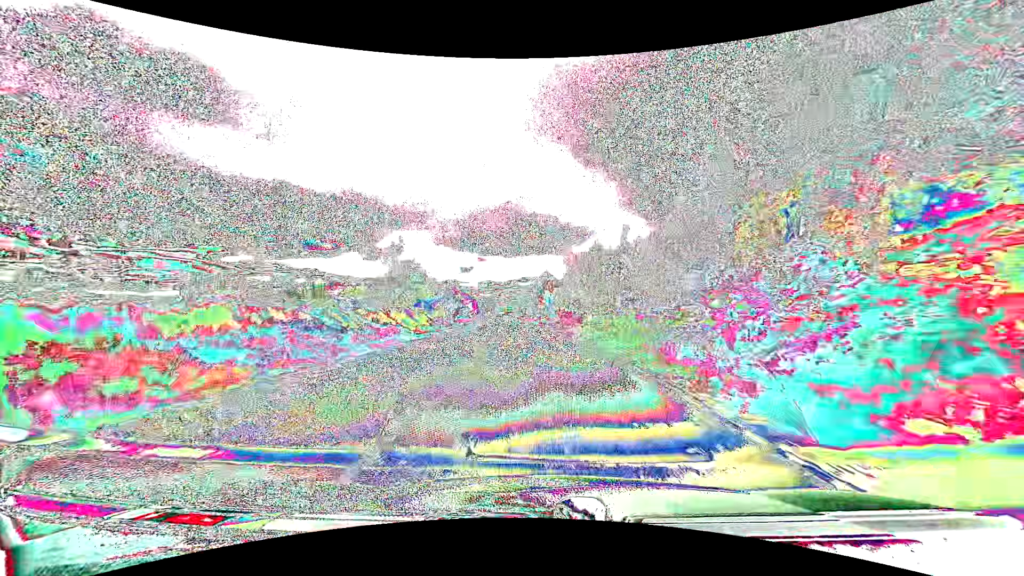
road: primary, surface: asphalt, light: Day
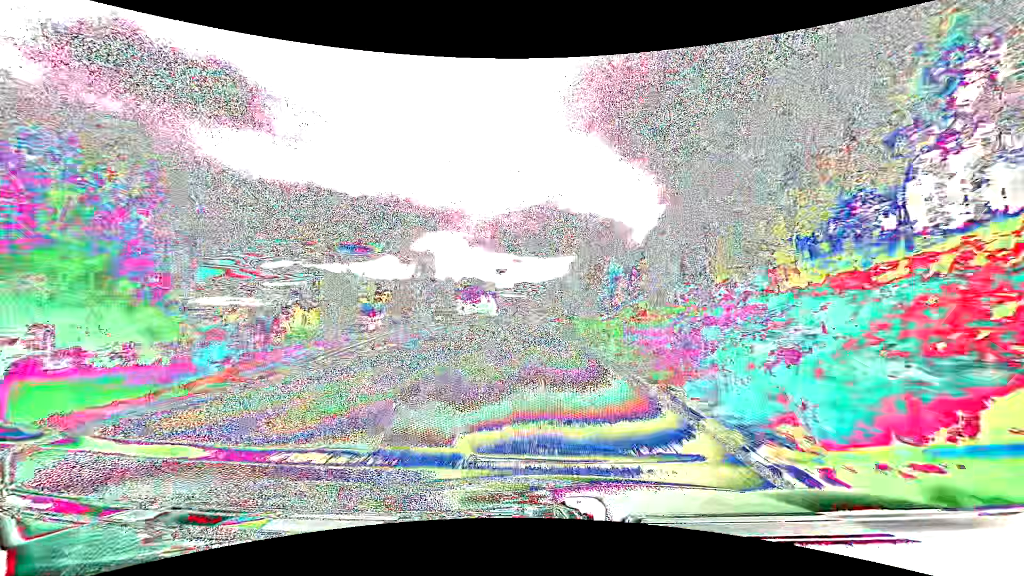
(-1.9, +58.3) m; -4°
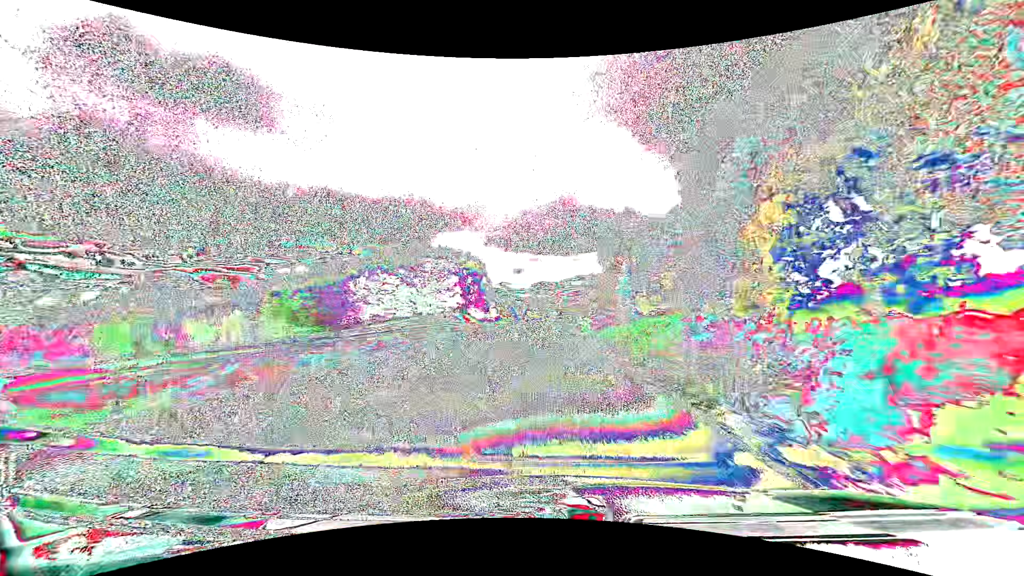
(-1.7, +72.1) m; -2°
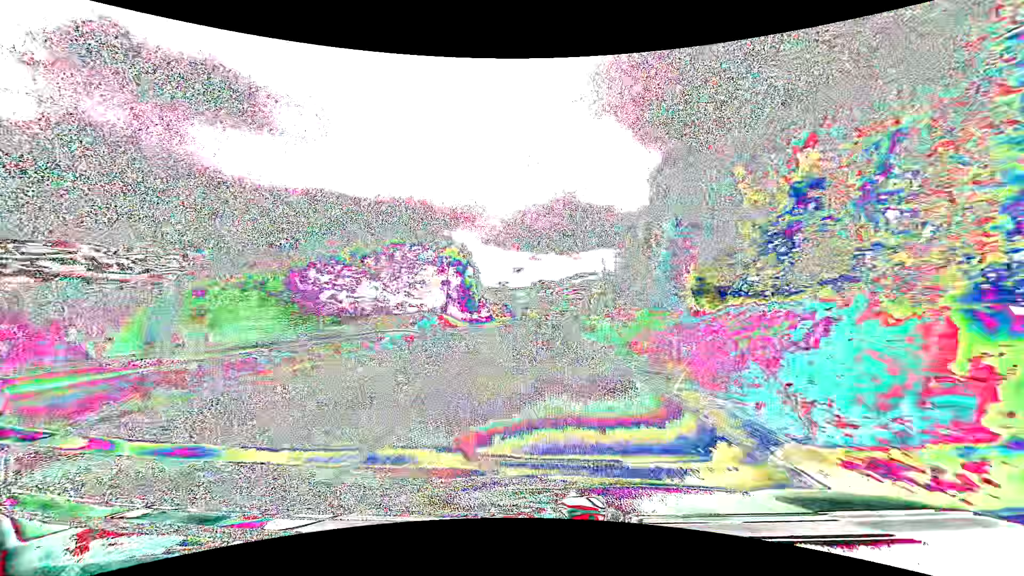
(-0.1, +14.4) m; 0°
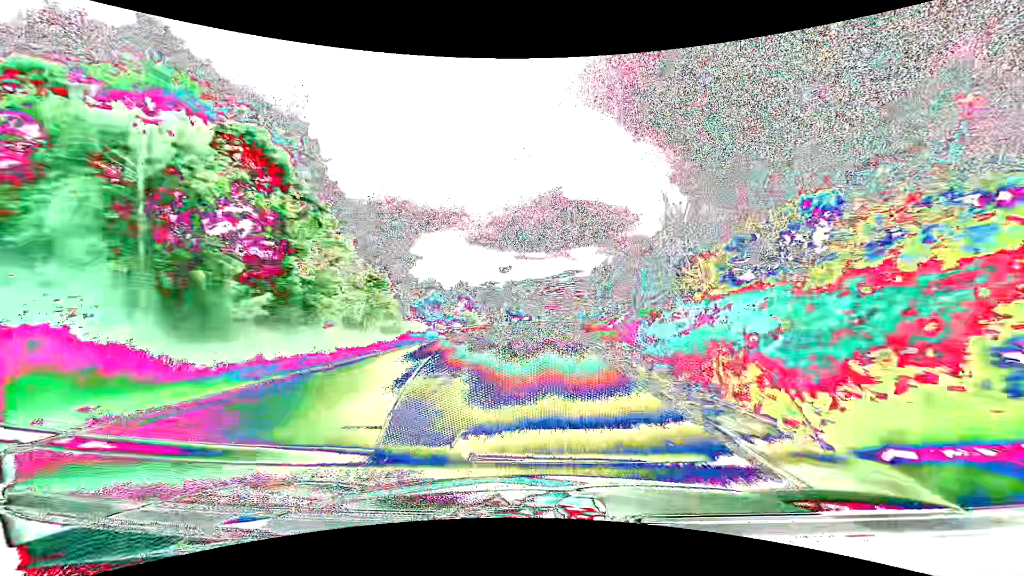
(+0.5, +43.2) m; +1°
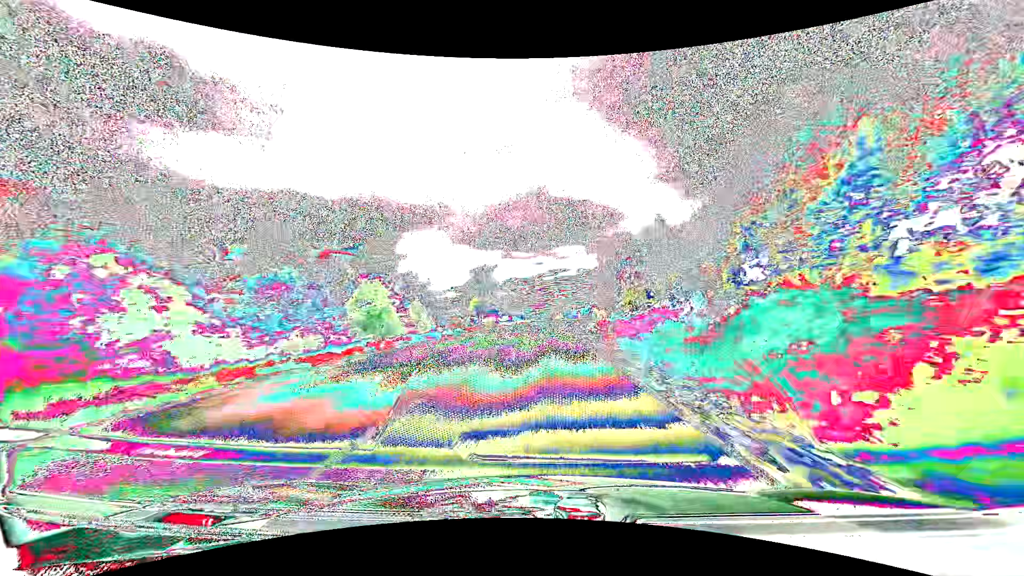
(+0.4, +29.0) m; +2°
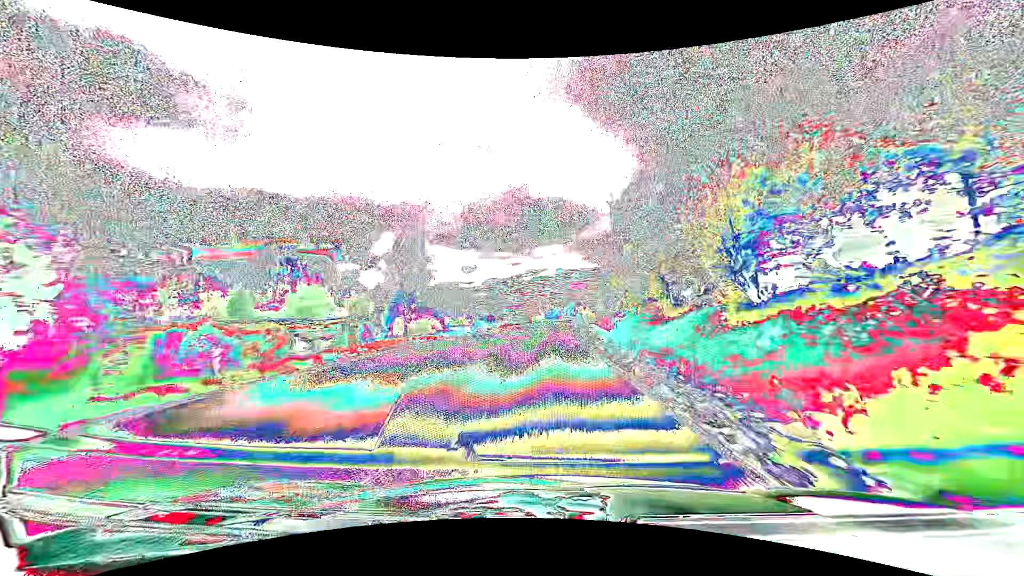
(+0.7, +29.1) m; +3°
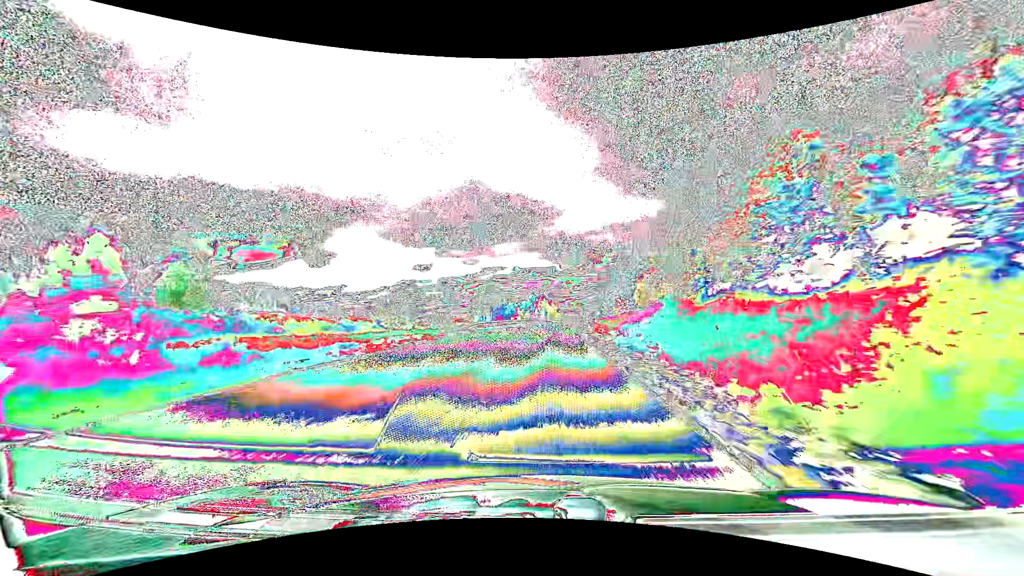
(+2.3, +58.8) m; +5°
(0, +10) (0, +20) (+1, +30) (+1, +40) (+2, +50) (+3, +60) (+4, +70) (+5, +80) (+6, +90) (+7, +100) m
